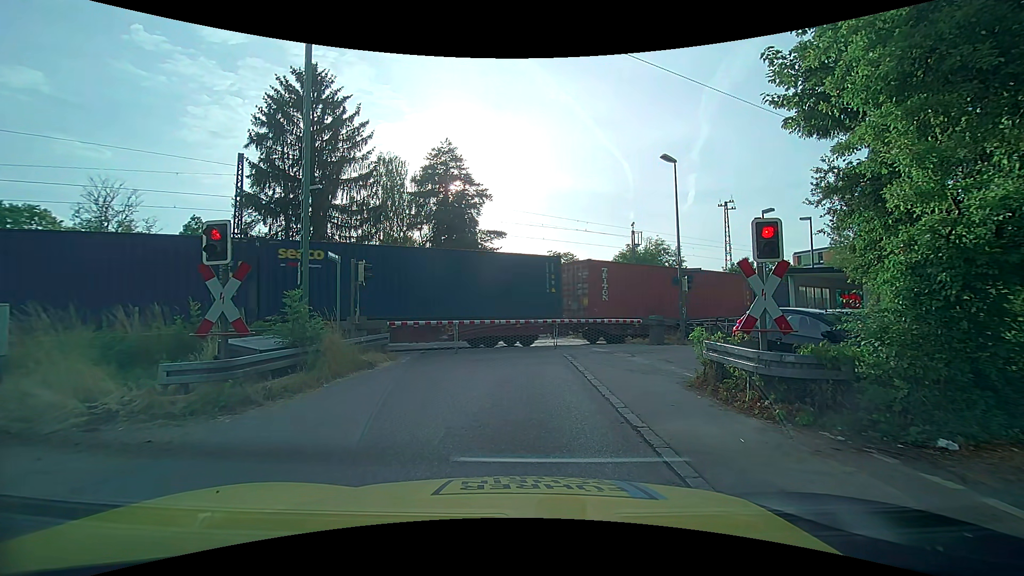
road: unclassified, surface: asphalt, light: Day
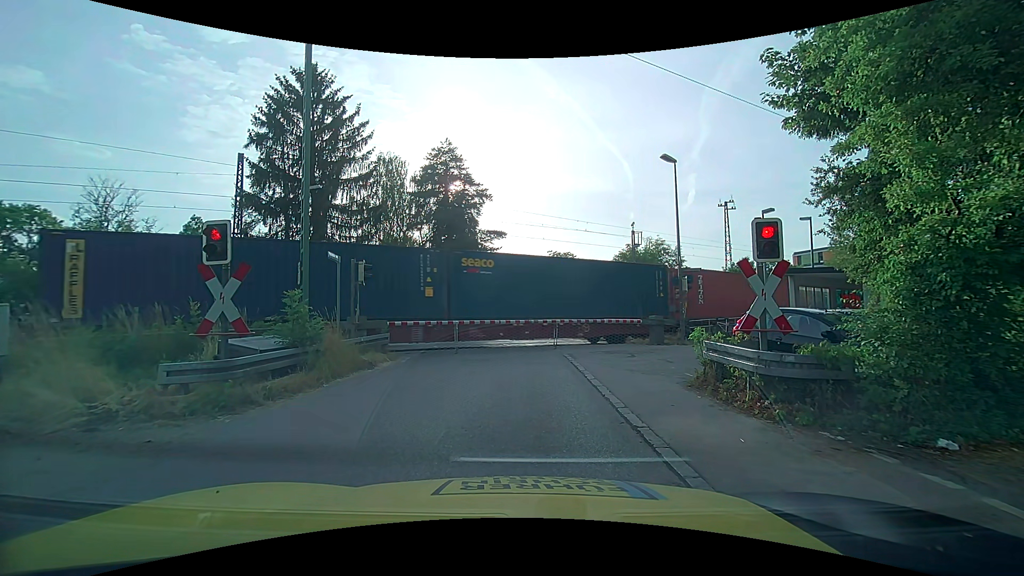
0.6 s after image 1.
(0.0, 0.0) m; 0°
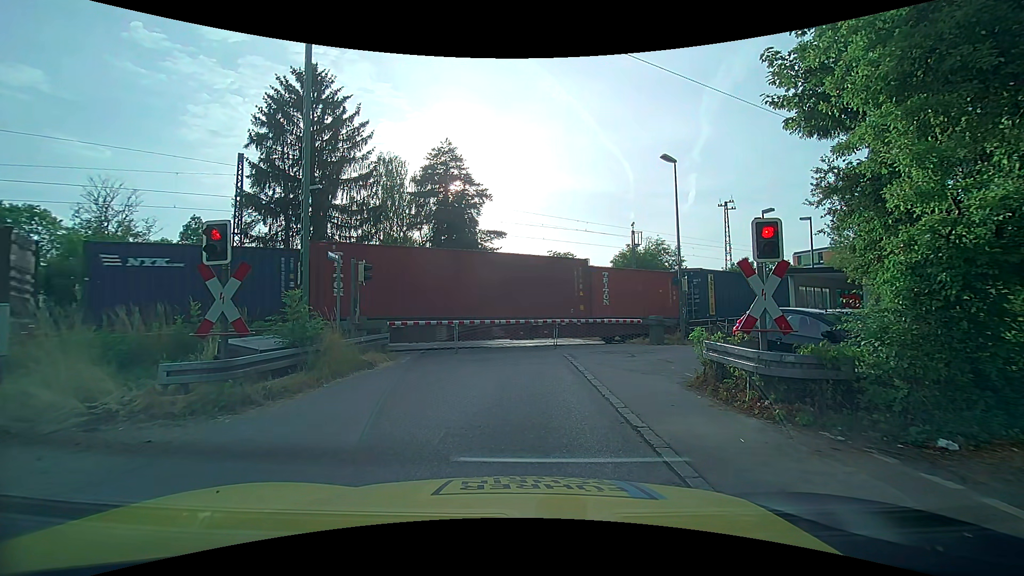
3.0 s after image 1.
(0.0, 0.0) m; 0°
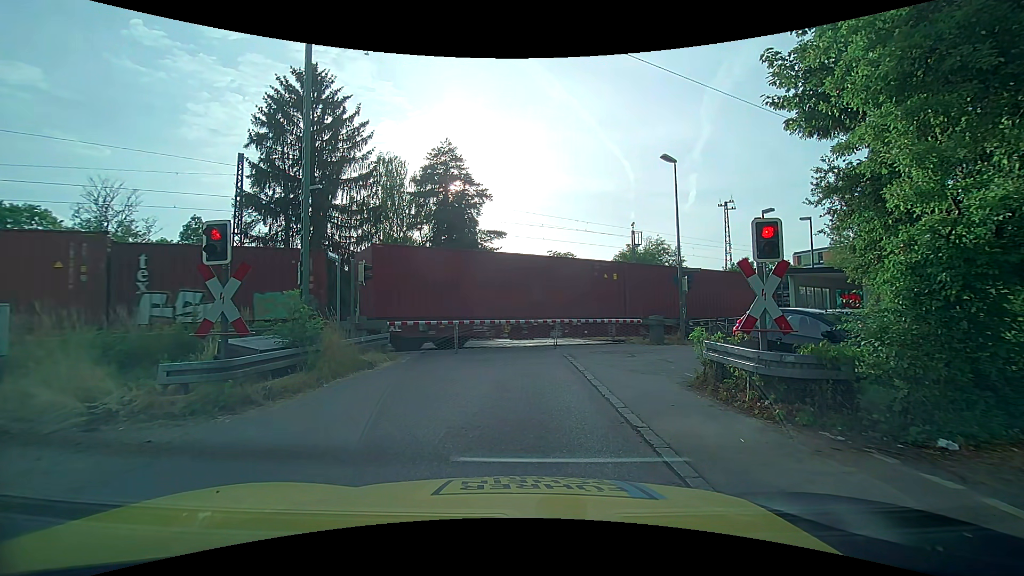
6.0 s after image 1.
(0.0, 0.0) m; 0°
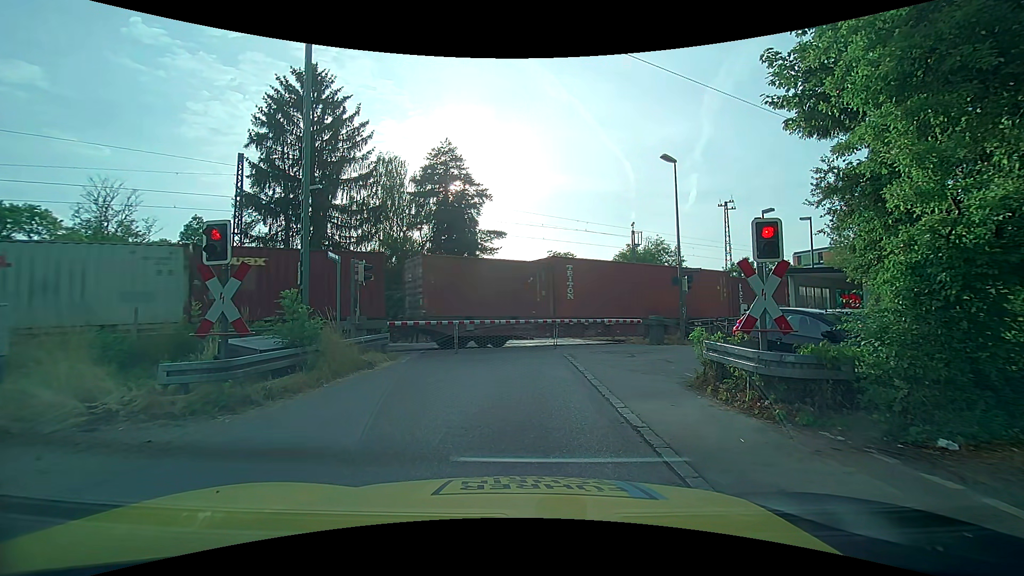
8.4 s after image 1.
(0.0, 0.0) m; 0°
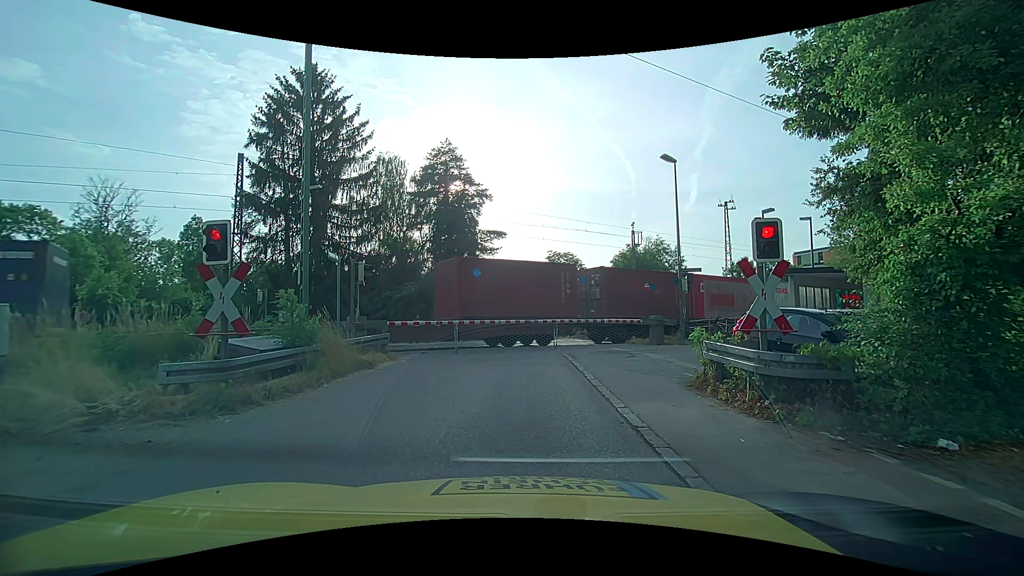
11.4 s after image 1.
(0.0, 0.0) m; 0°
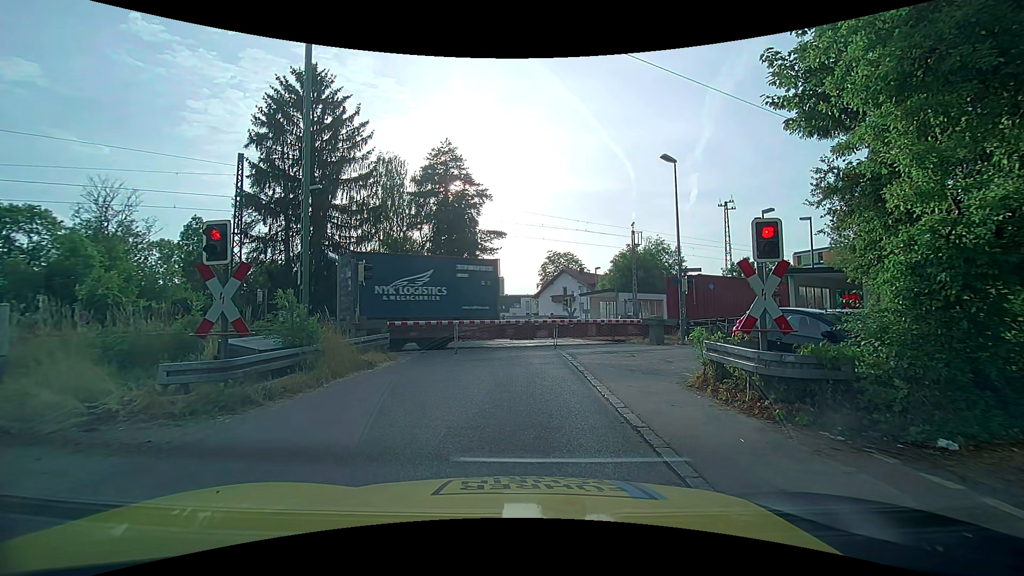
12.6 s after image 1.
(0.0, 0.0) m; 0°
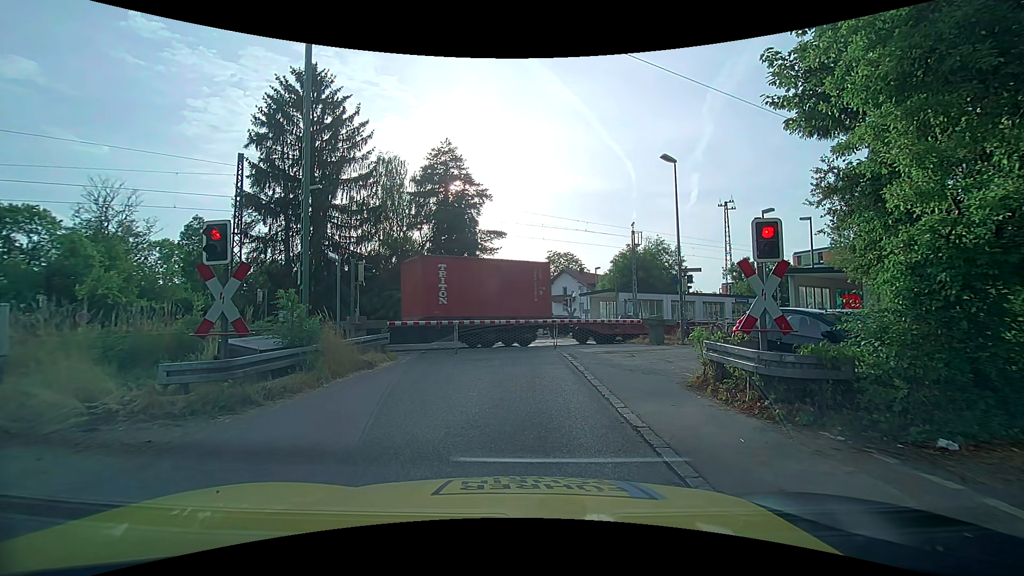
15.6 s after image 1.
(0.0, 0.0) m; 0°
